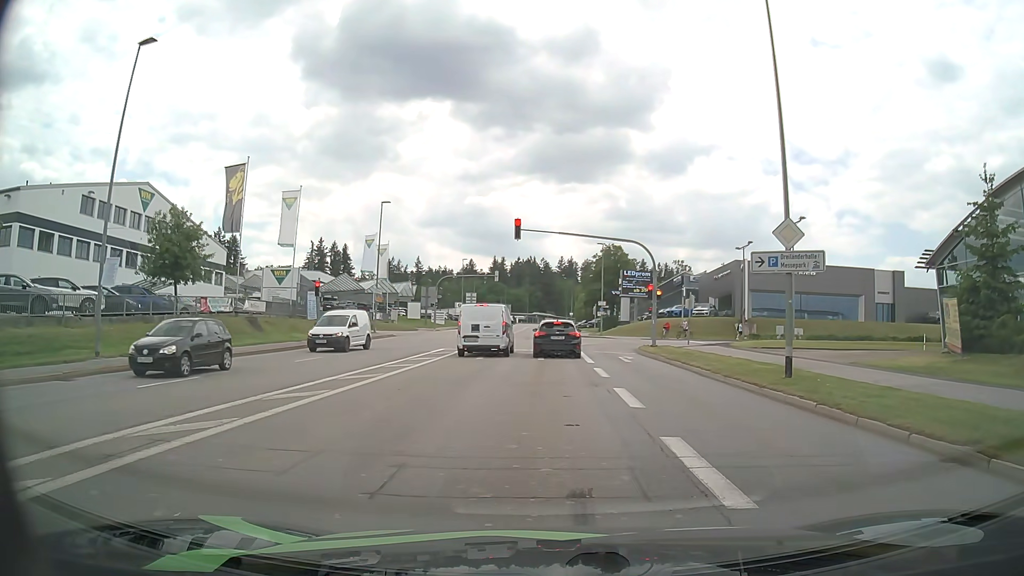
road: tertiary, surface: asphalt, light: Day
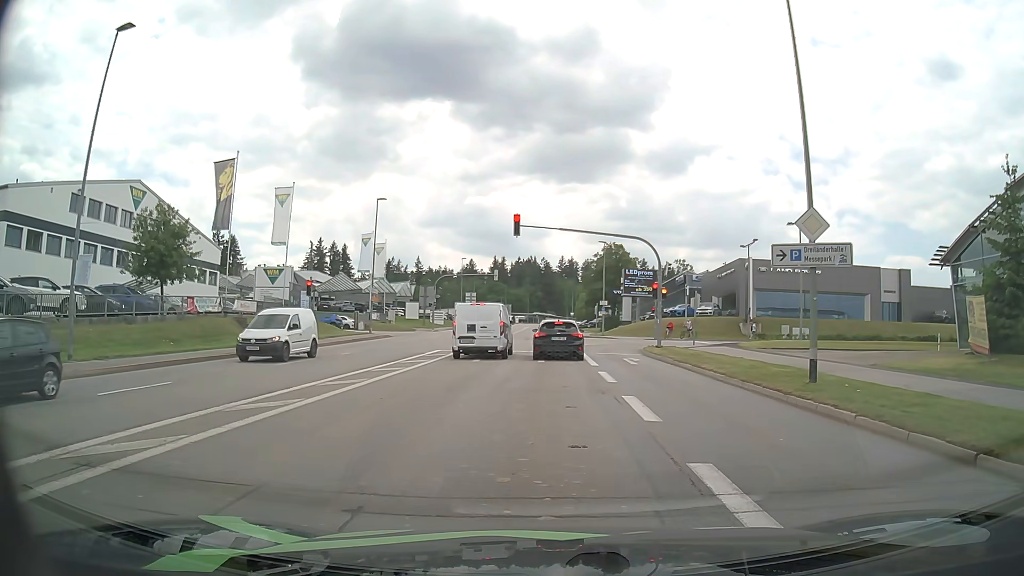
(0.0, +1.5) m; 0°
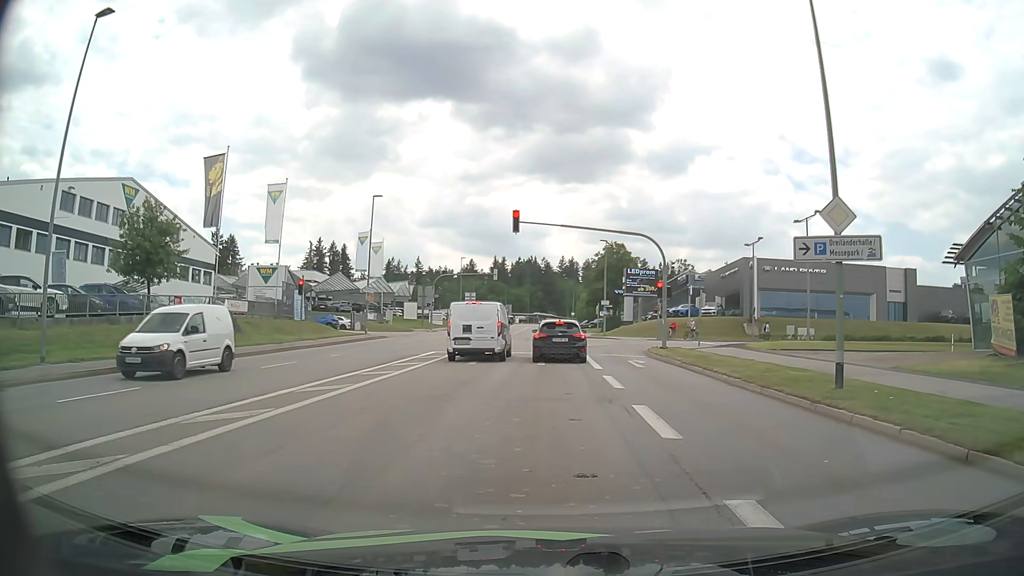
(0.0, +1.3) m; -1°
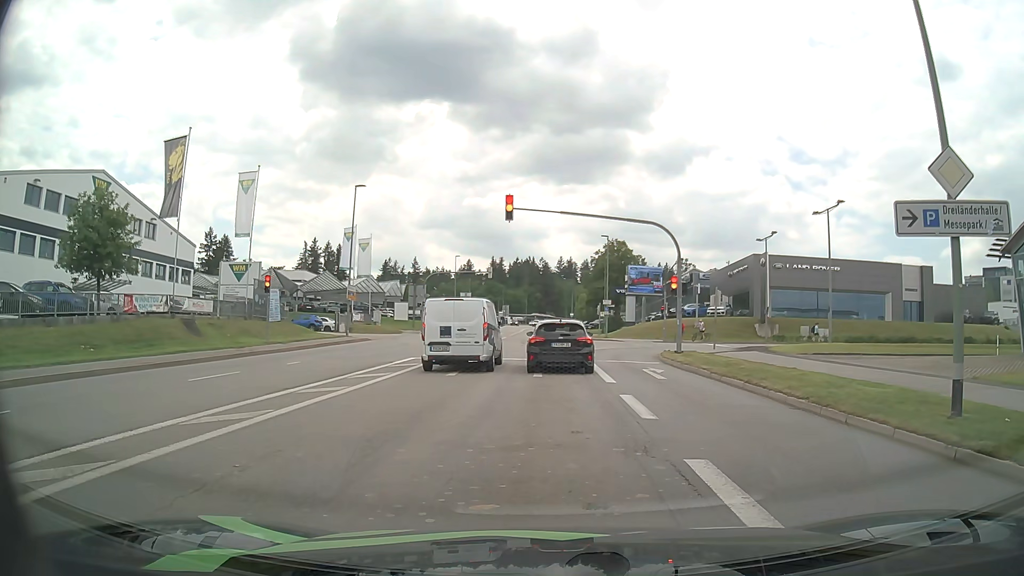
(0.0, +4.3) m; -2°
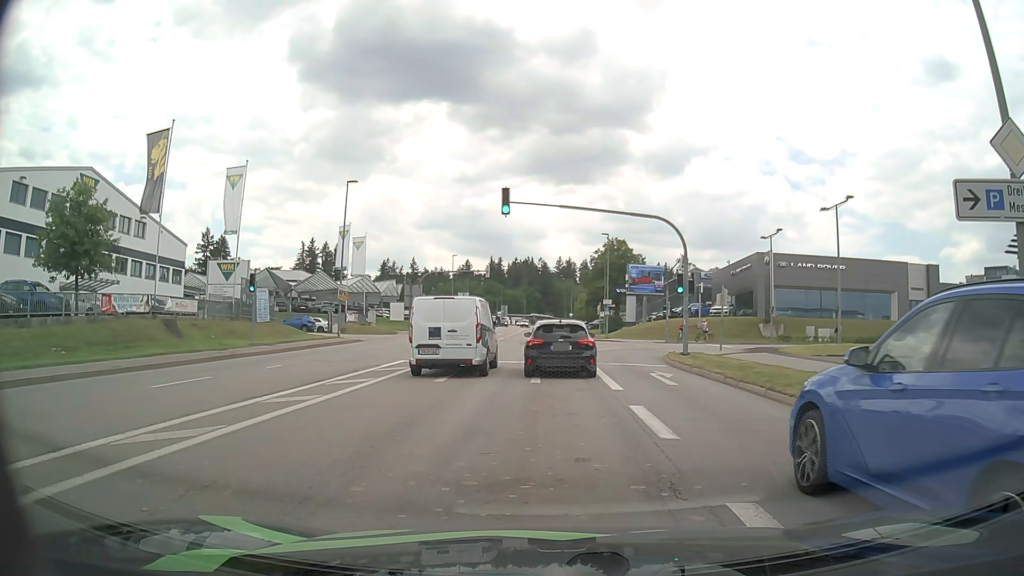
(0.0, +1.6) m; 0°
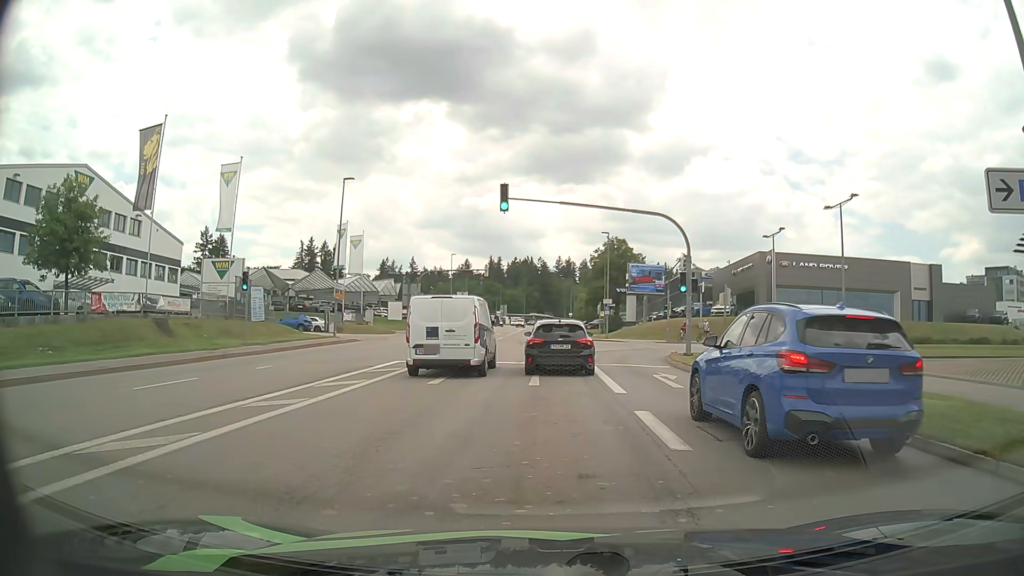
(0.0, +0.7) m; 0°
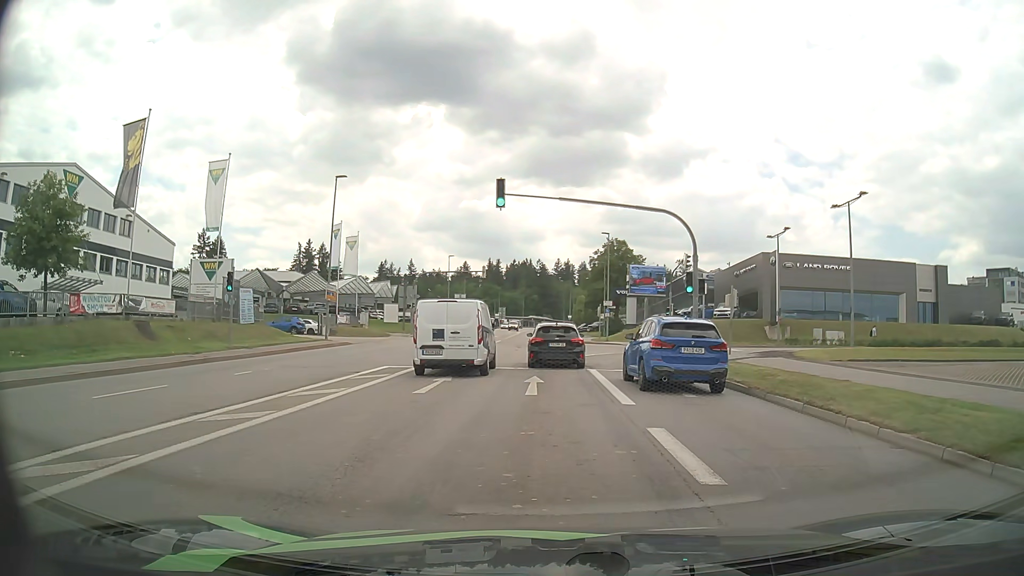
(0.0, +1.5) m; 0°
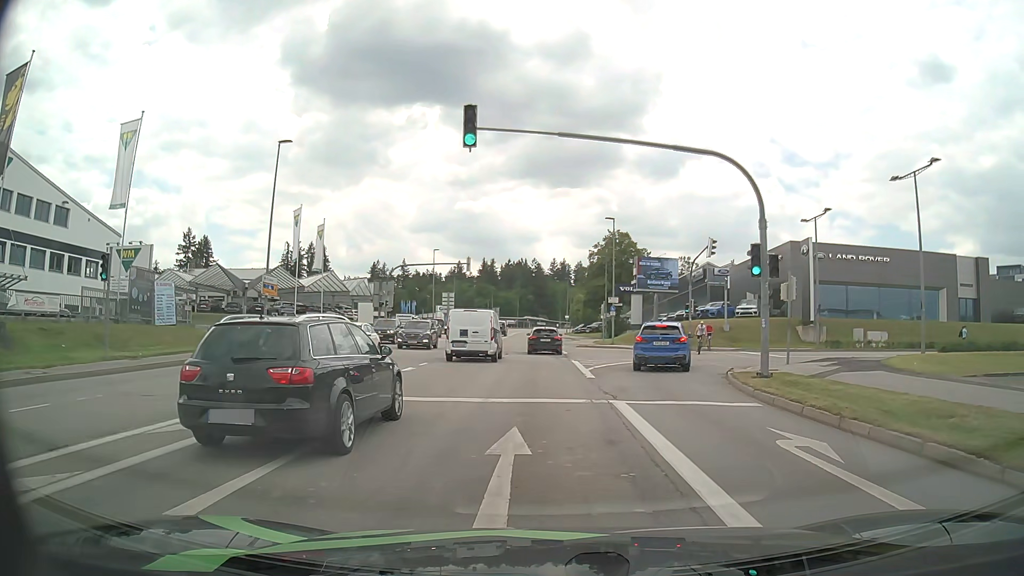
(+0.2, +9.5) m; +2°
(0, +10) (0, +20) (0, +30) (0, +40) (-1, +50) (-1, +60) (-2, +70) (-2, +80) (-3, +90) (-3, +100) m
